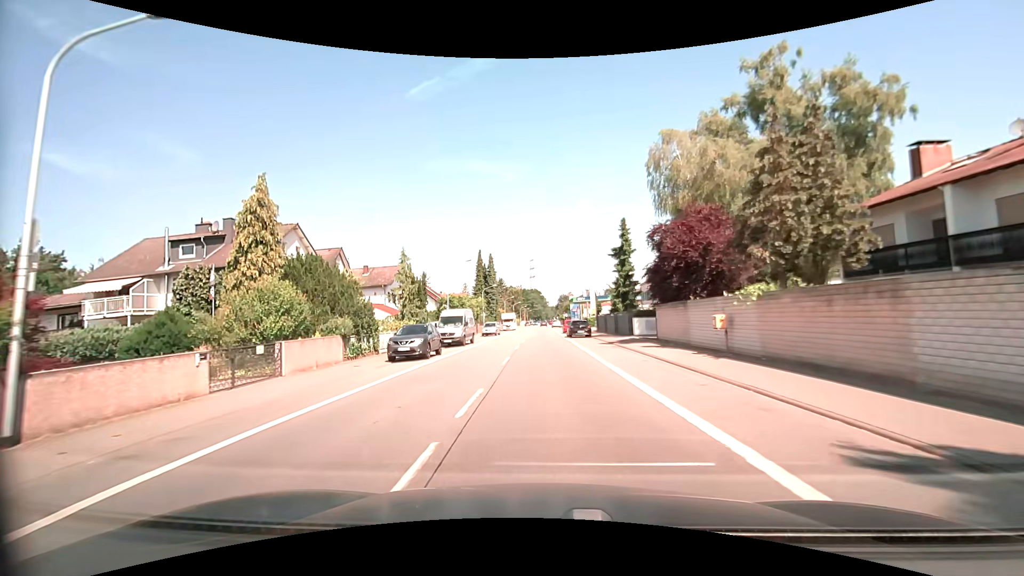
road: primary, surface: asphalt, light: Day
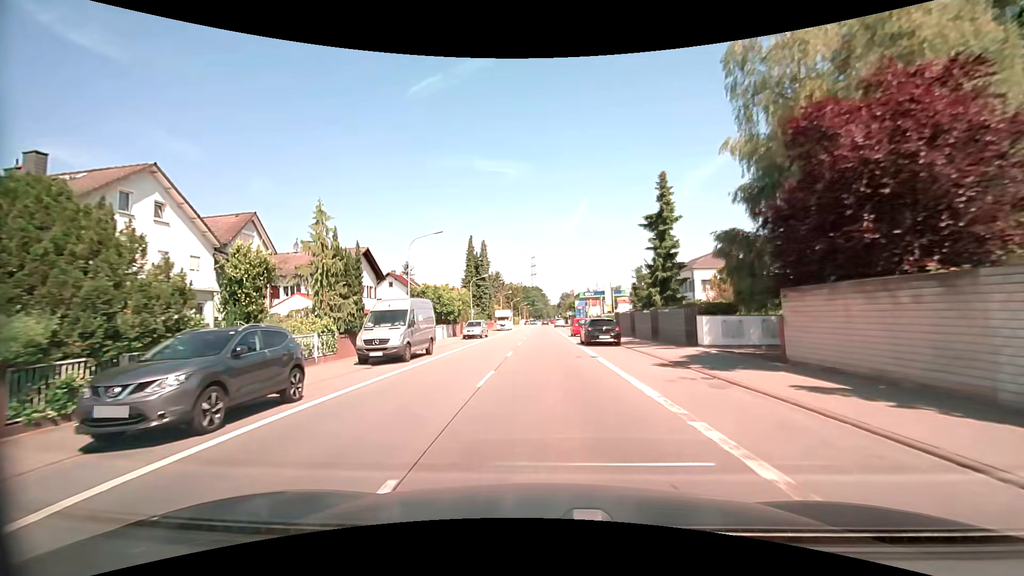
(0.0, +14.8) m; 0°
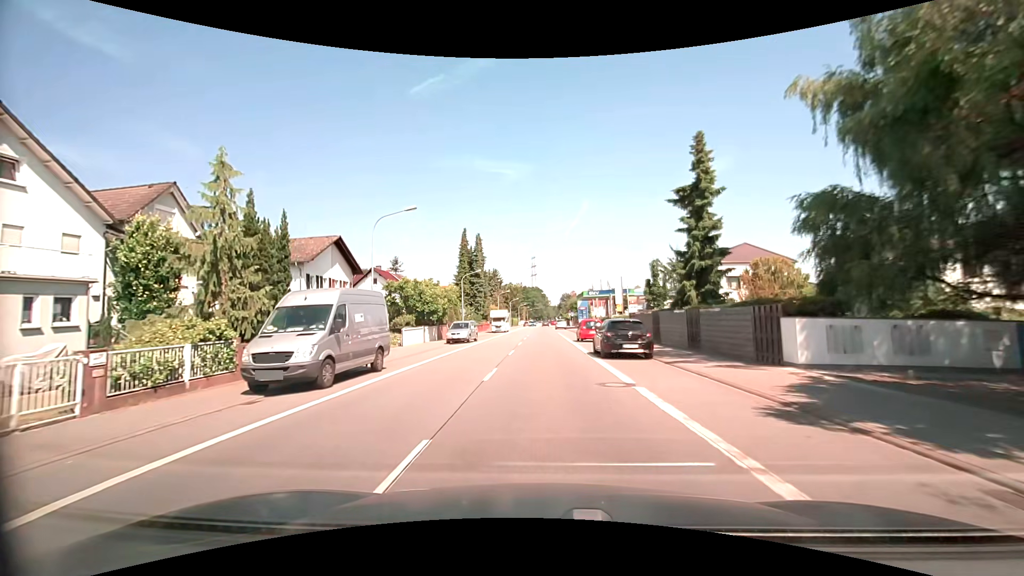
(0.0, +7.4) m; 0°
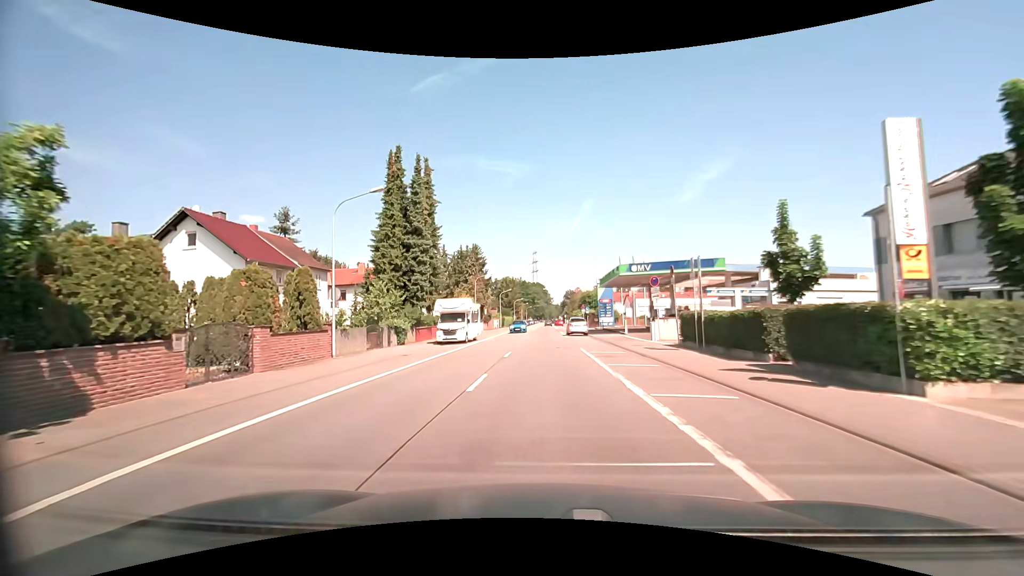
(-0.2, +36.6) m; 0°
(0, +10) (0, +20) (0, +30) (0, +40) (0, +50) (0, +60) (0, +70) (0, +80) (0, +90) (0, +100) m
